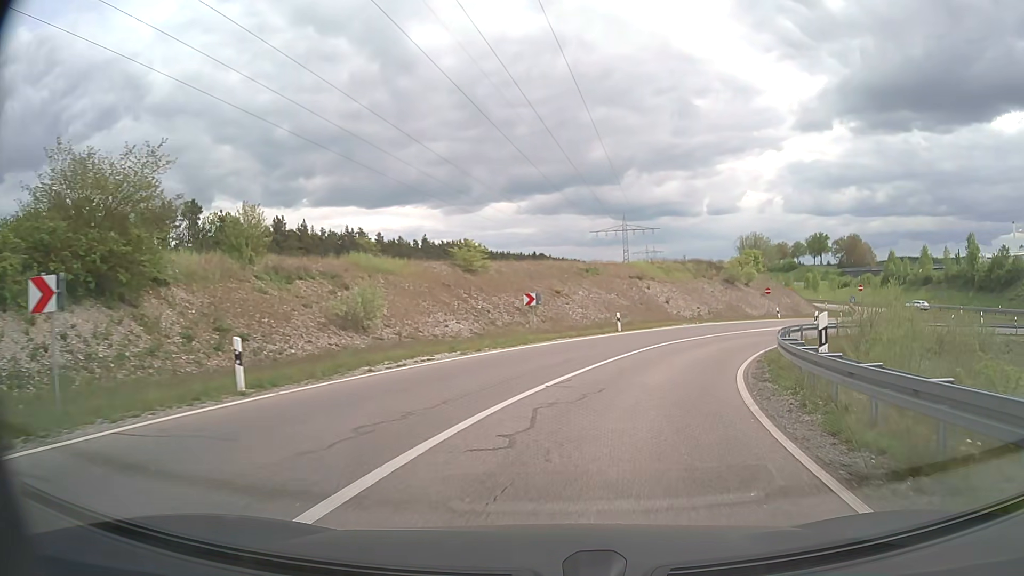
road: trunk_link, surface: asphalt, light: Day
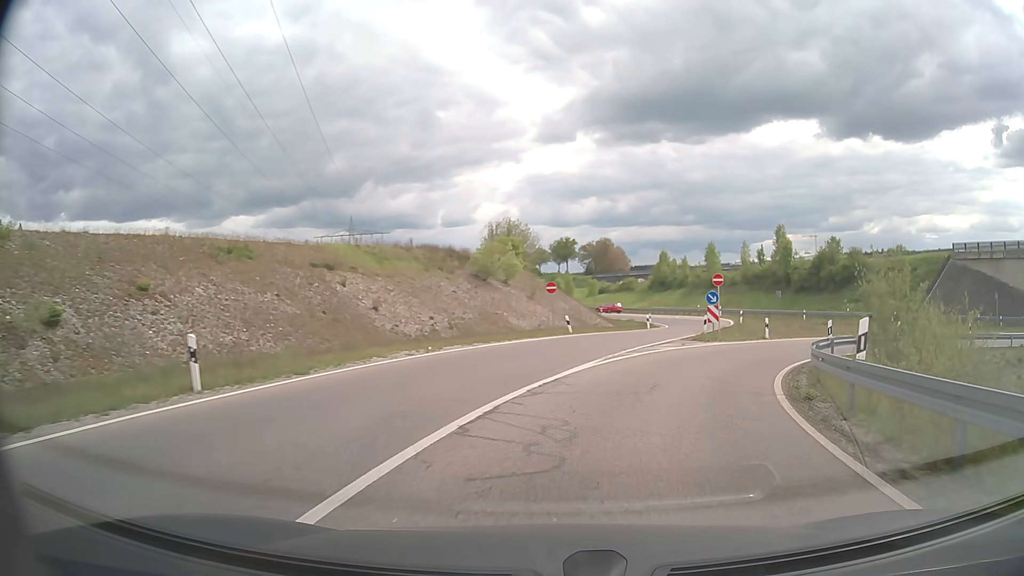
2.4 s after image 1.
(+4.4, +23.0) m; +22°
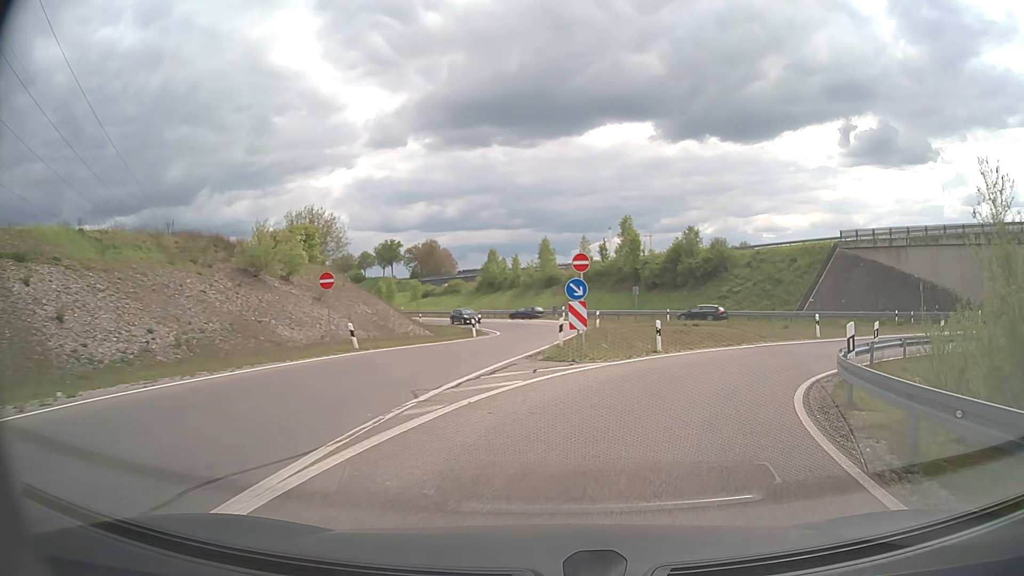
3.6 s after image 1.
(+1.4, +11.5) m; +14°
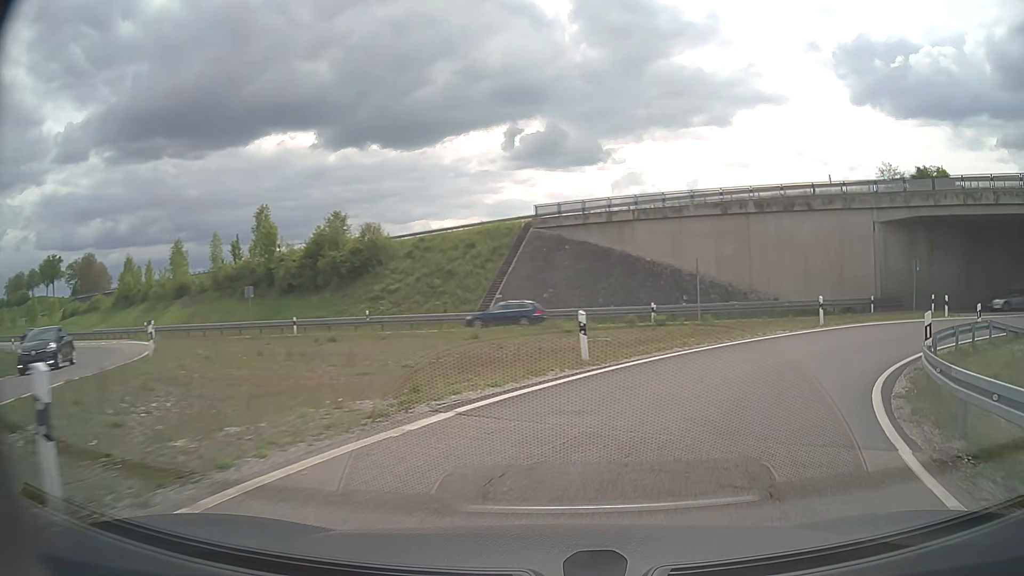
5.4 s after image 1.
(+3.7, +16.5) m; +28°
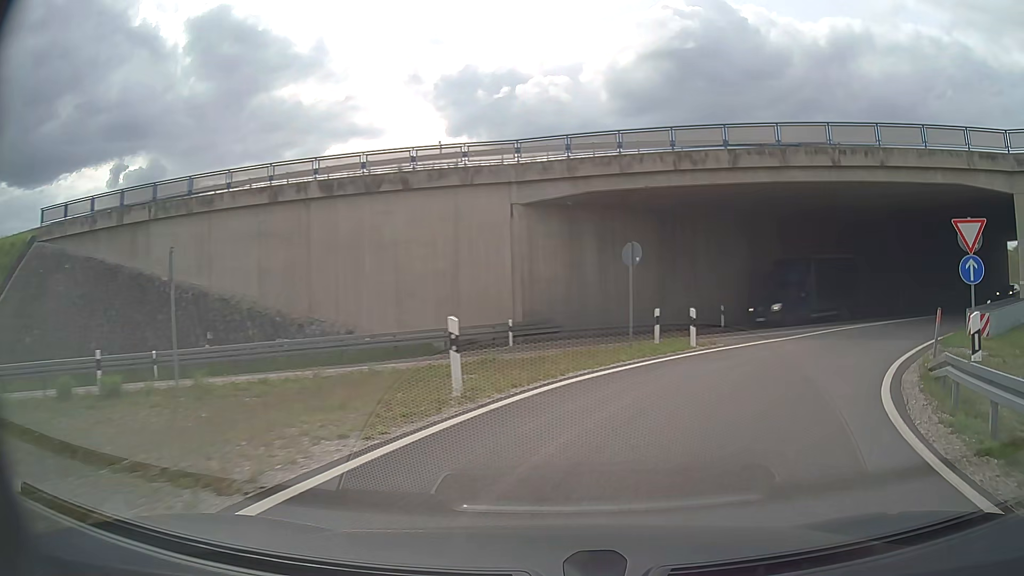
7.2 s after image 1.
(+4.8, +15.5) m; +35°
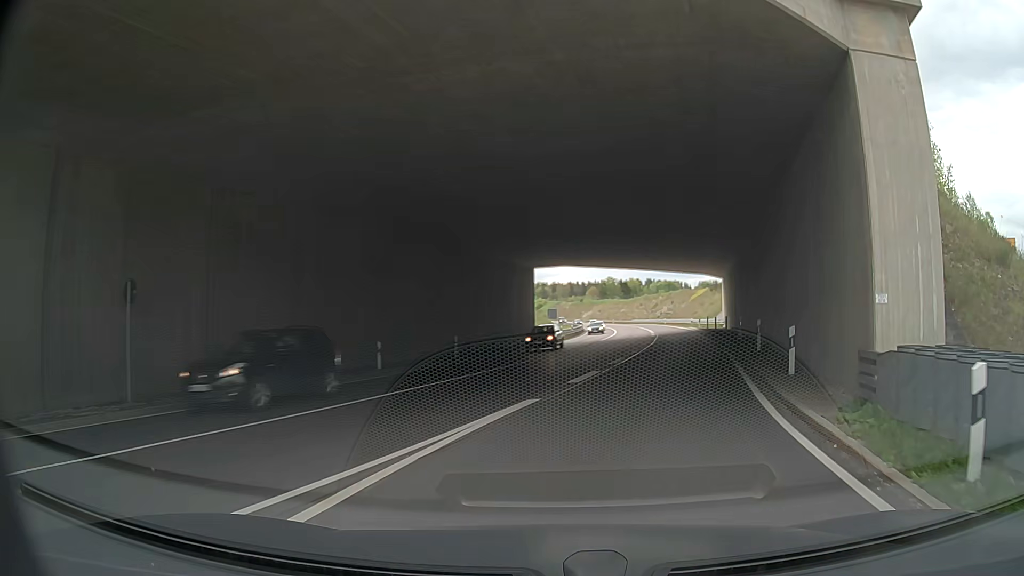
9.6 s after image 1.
(+8.9, +19.7) m; +46°
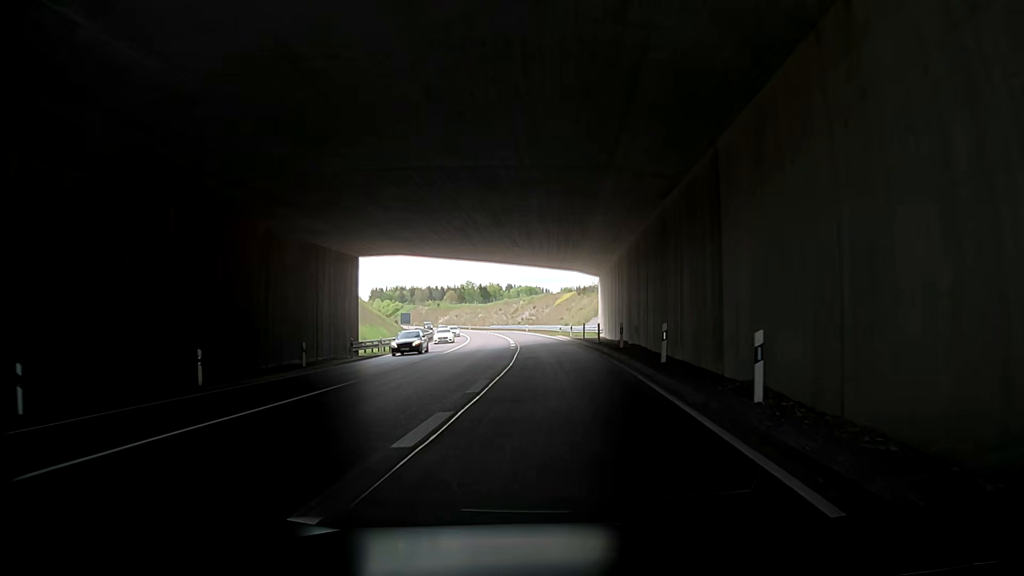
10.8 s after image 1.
(+1.9, +12.8) m; +10°
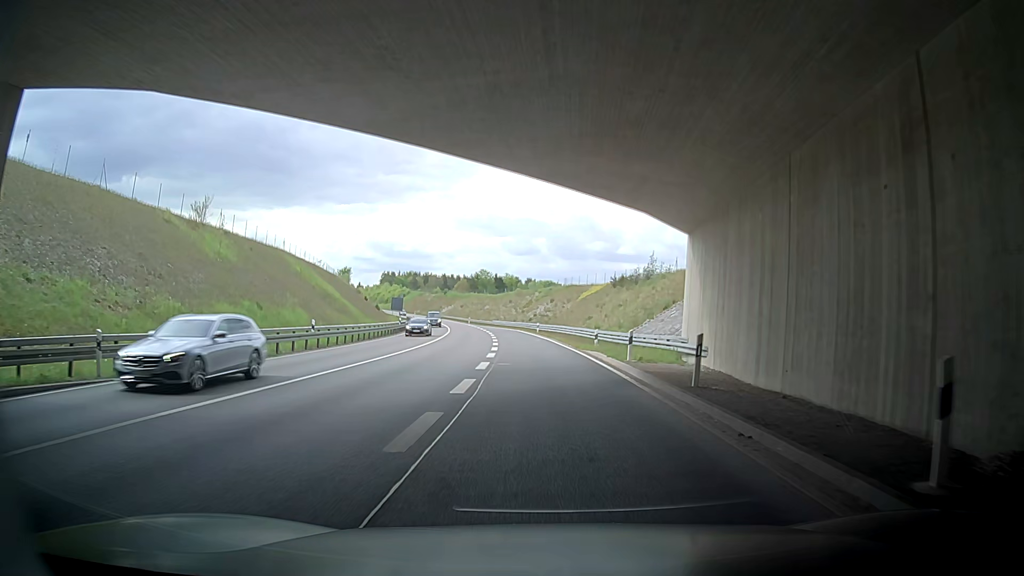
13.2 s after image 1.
(-0.9, +31.1) m; -4°
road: trunk
(0, +10) (0, +20) (+1, +30) (+1, +40) (0, +50) (0, +60) (-1, +70) (-2, +80) (-3, +90) (-4, +100) m
